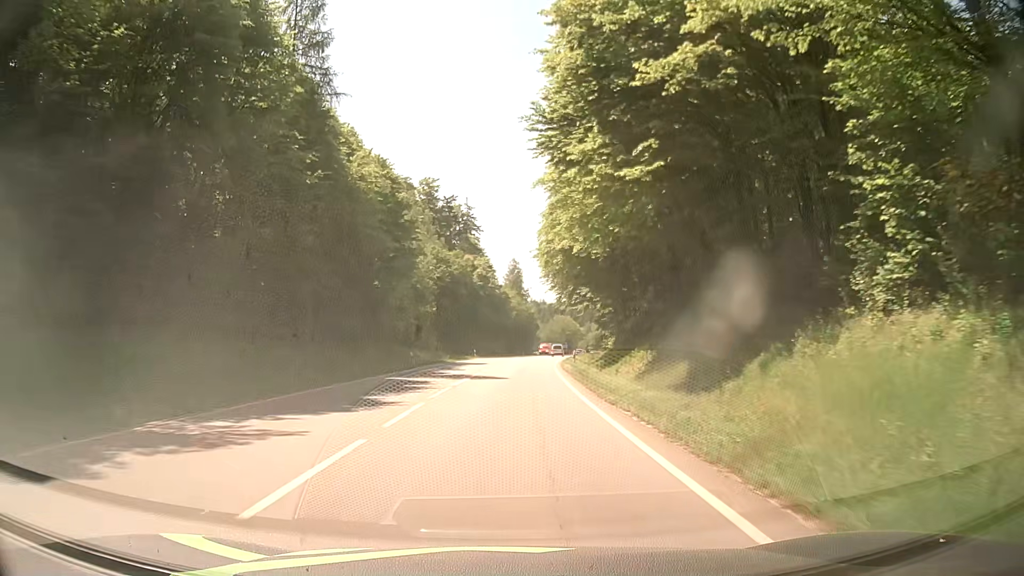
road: secondary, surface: asphalt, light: Day
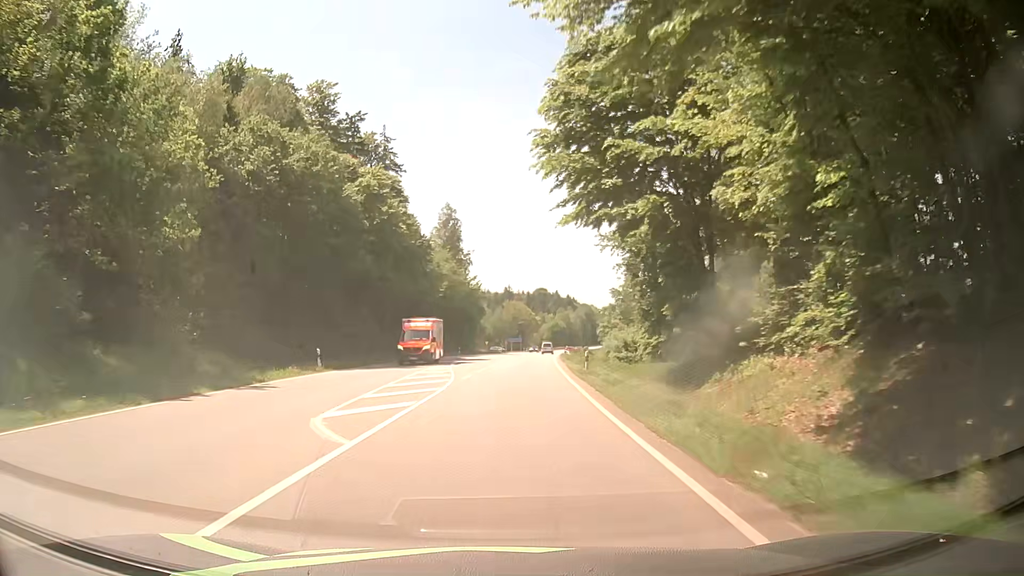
(+2.4, +54.0) m; +5°
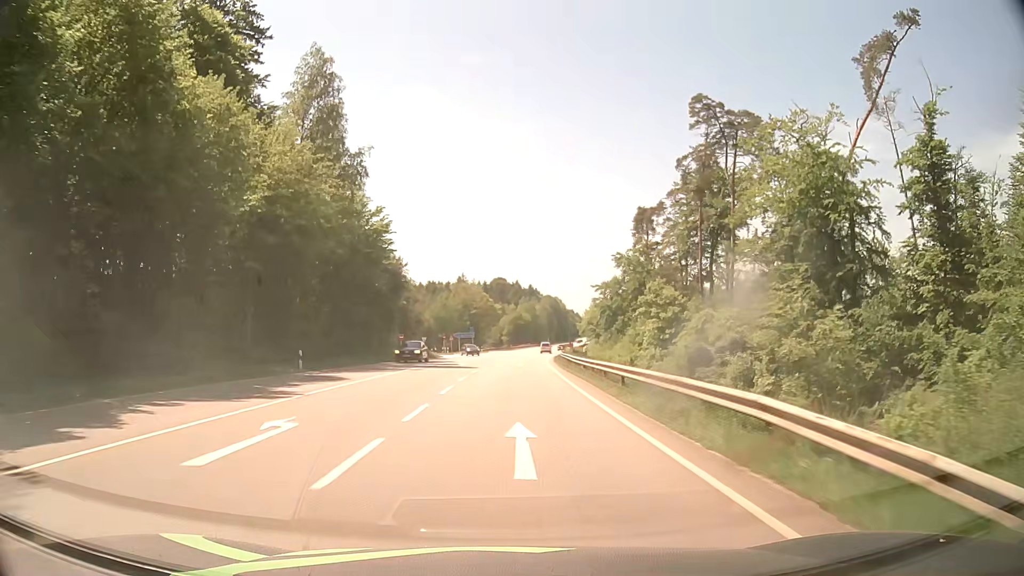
(+1.8, +54.1) m; +4°
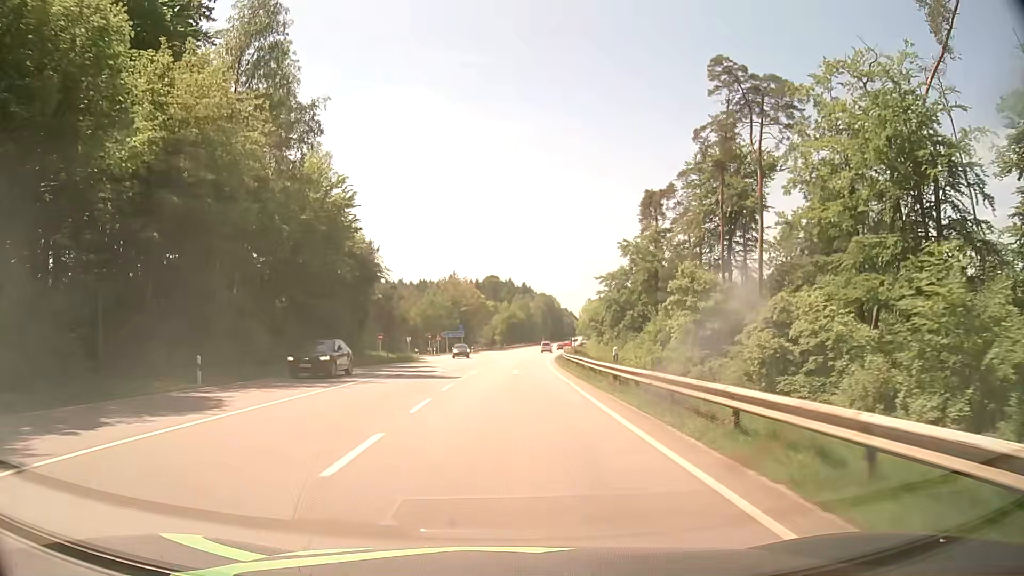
(0.0, +10.8) m; +1°
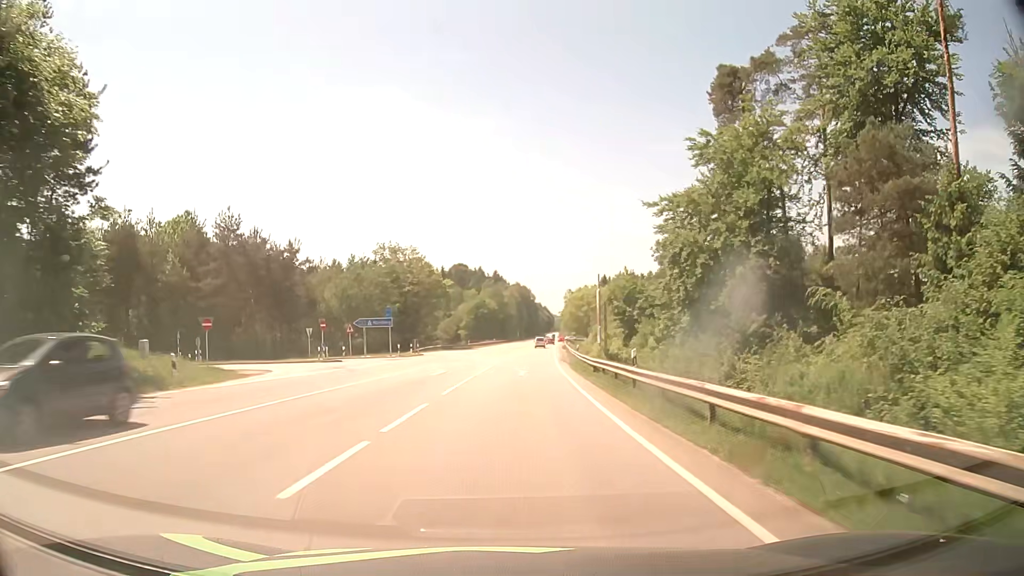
(+0.5, +43.2) m; +2°
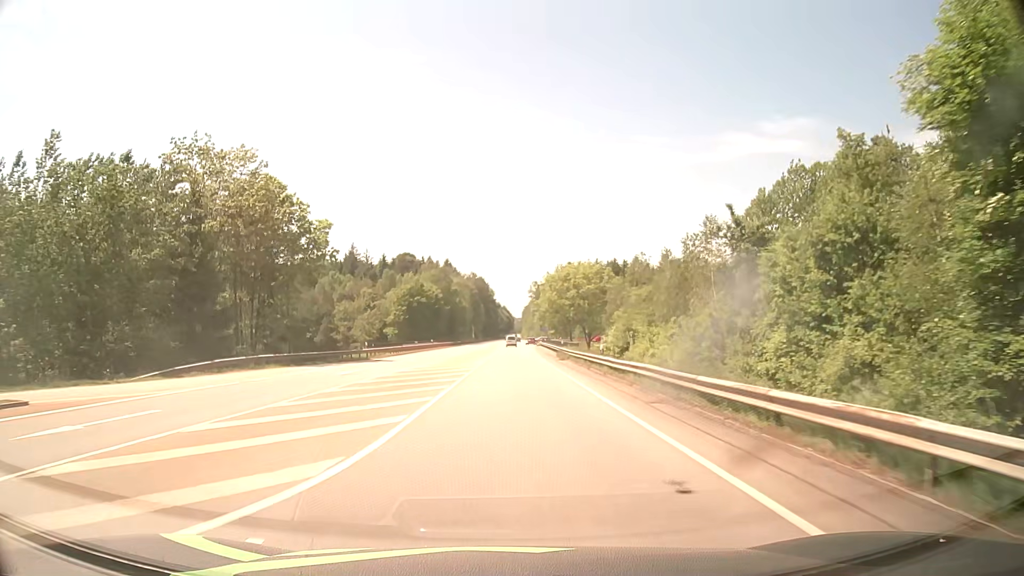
(+1.7, +54.0) m; +4°
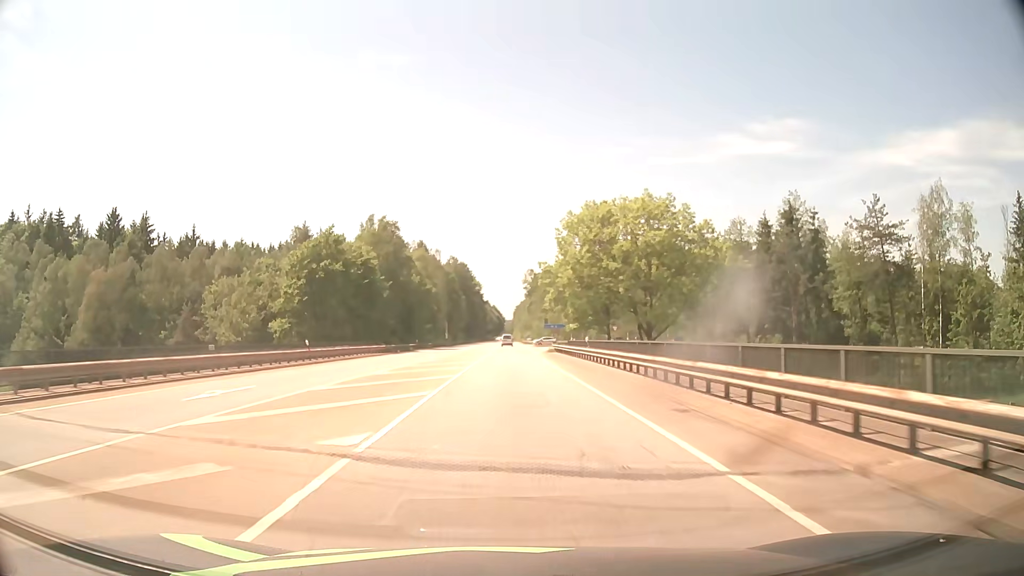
(+0.4, +53.8) m; +1°
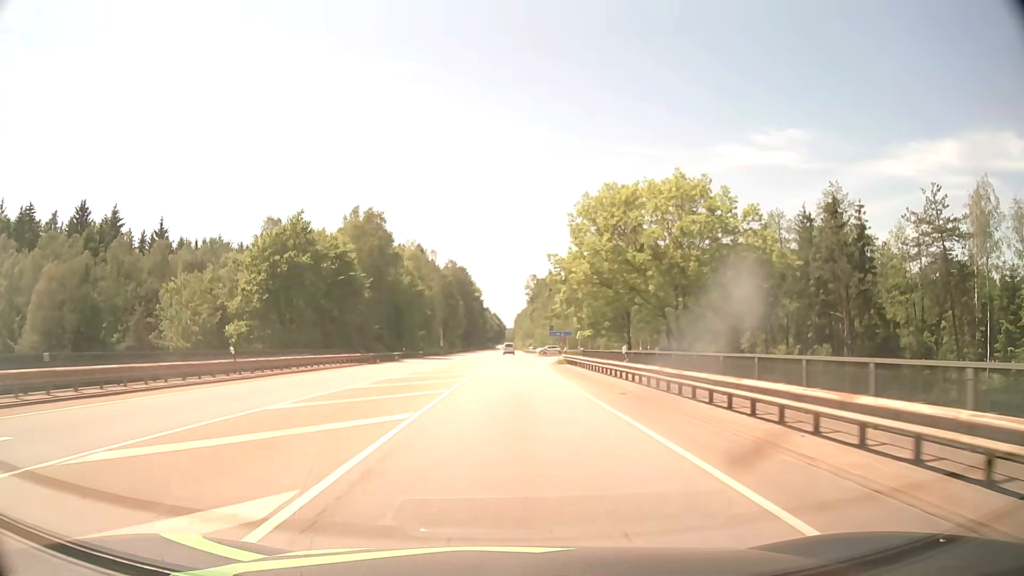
(0.0, +10.7) m; 0°
(0, +10) (0, +20) (0, +30) (0, +40) (0, +50) (0, +60) (0, +70) (0, +80) (0, +90) (+1, +100) m
